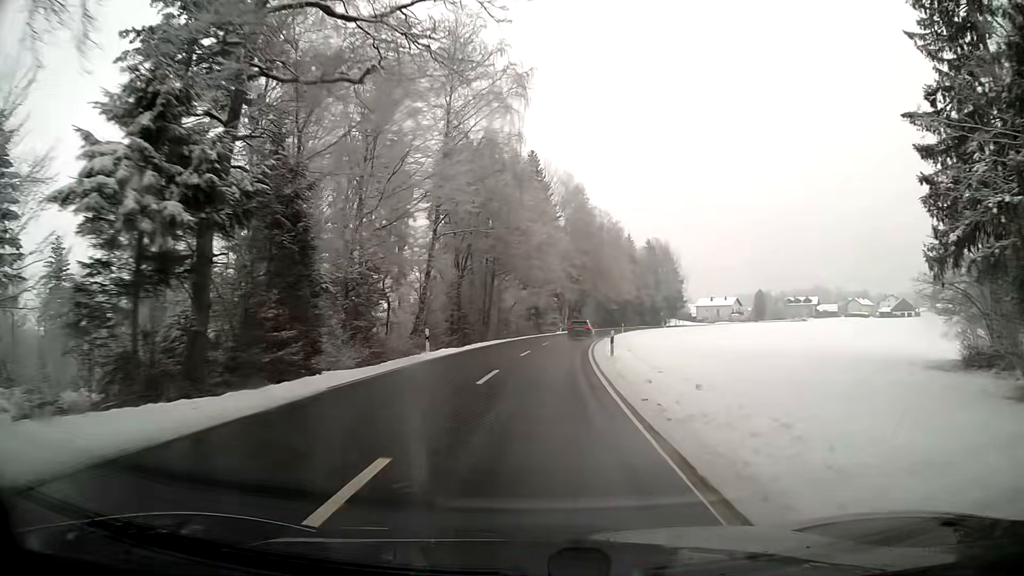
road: secondary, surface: asphalt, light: Day
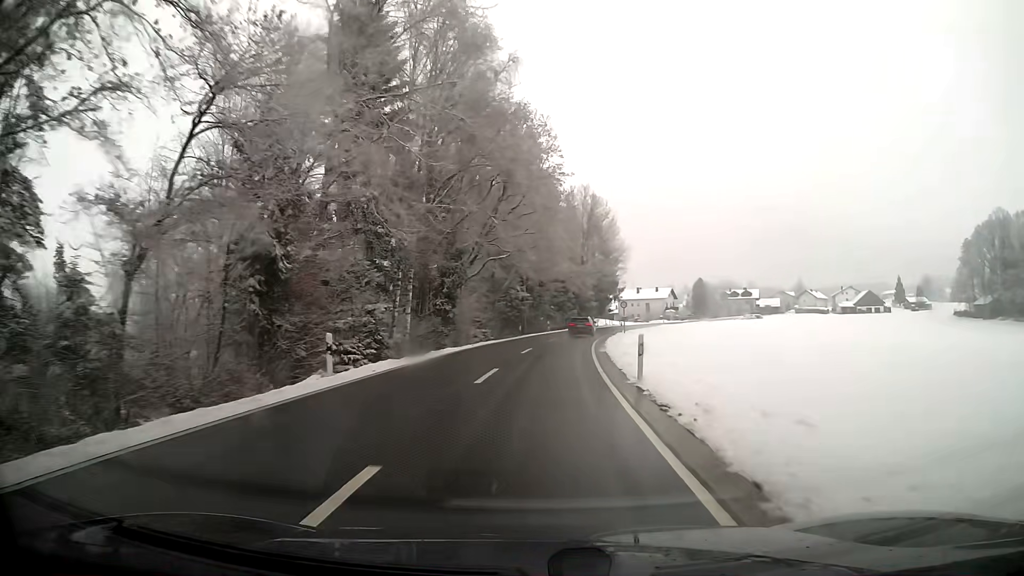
(+5.0, +59.6) m; +9°
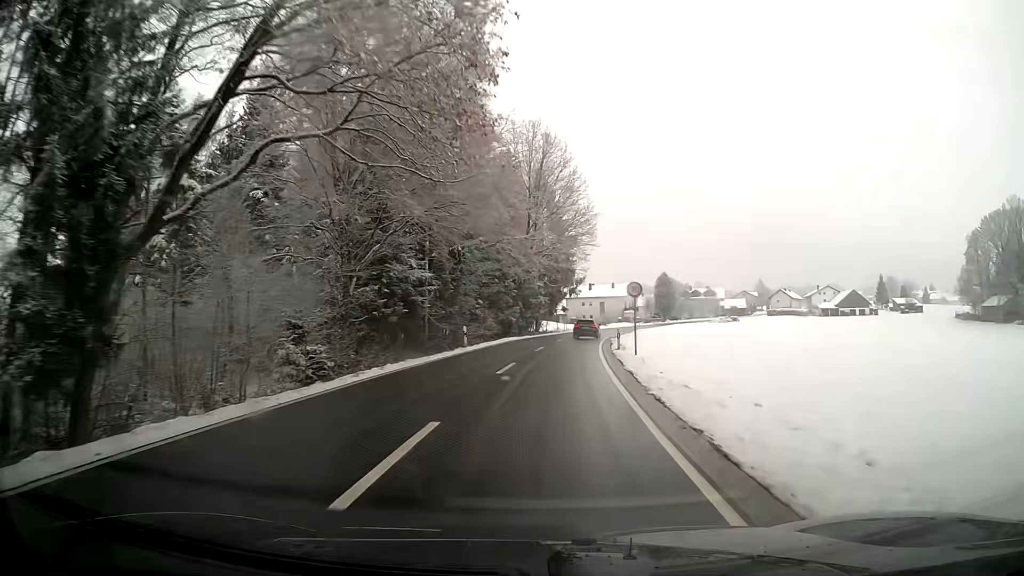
(+1.6, +33.0) m; +6°
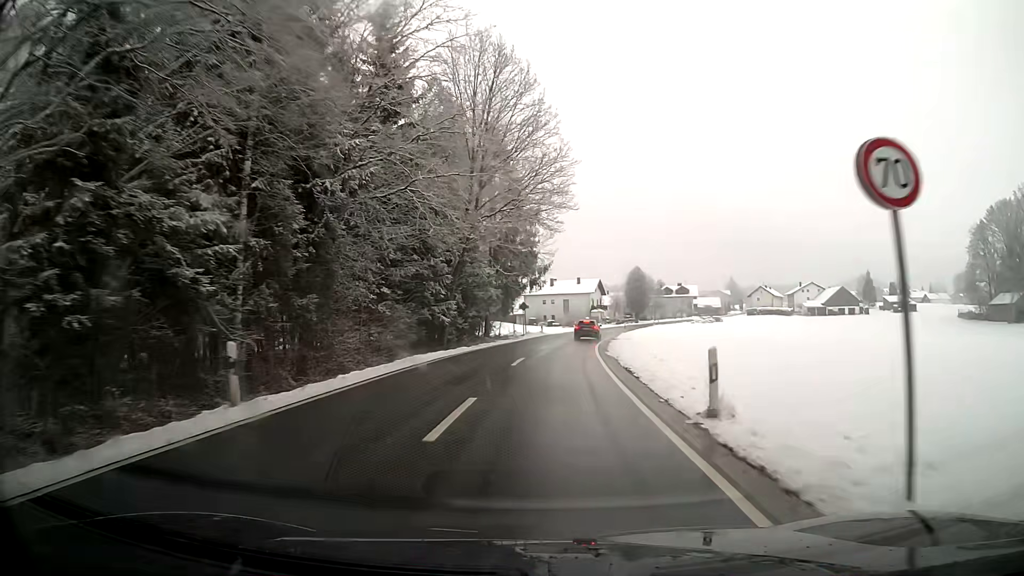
(+0.6, +21.1) m; +3°
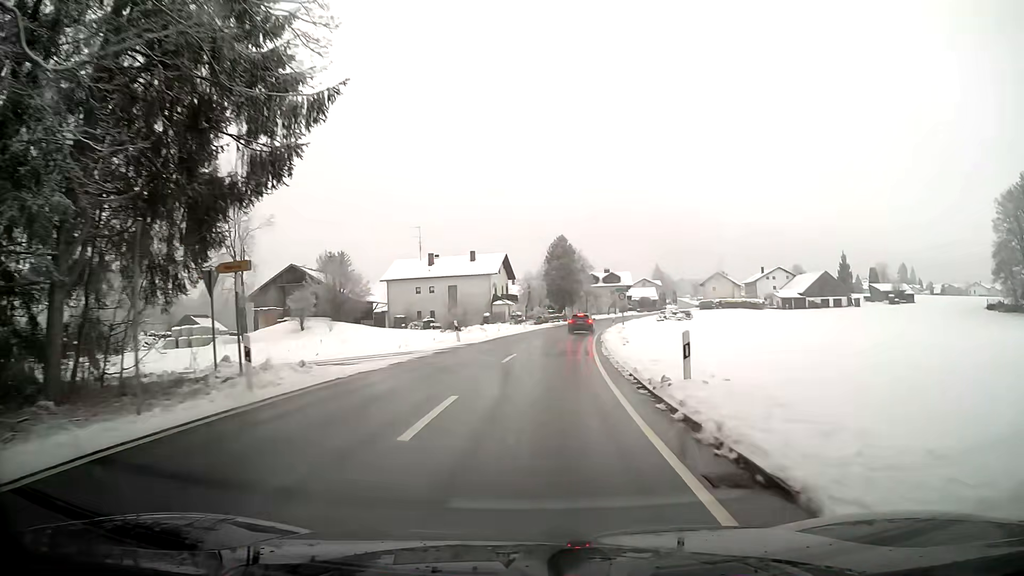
(+3.9, +49.5) m; +9°
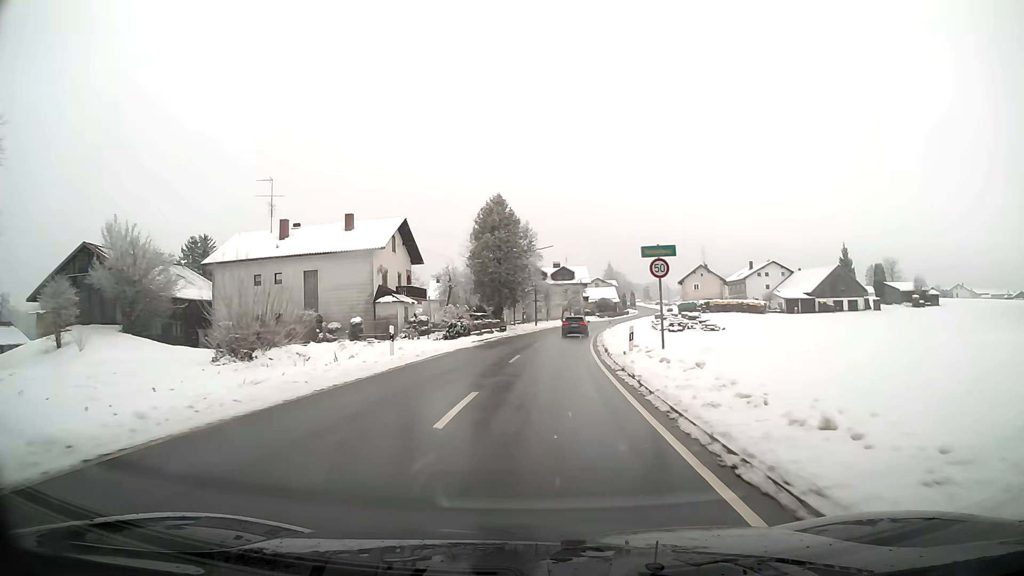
(+1.5, +35.1) m; +5°
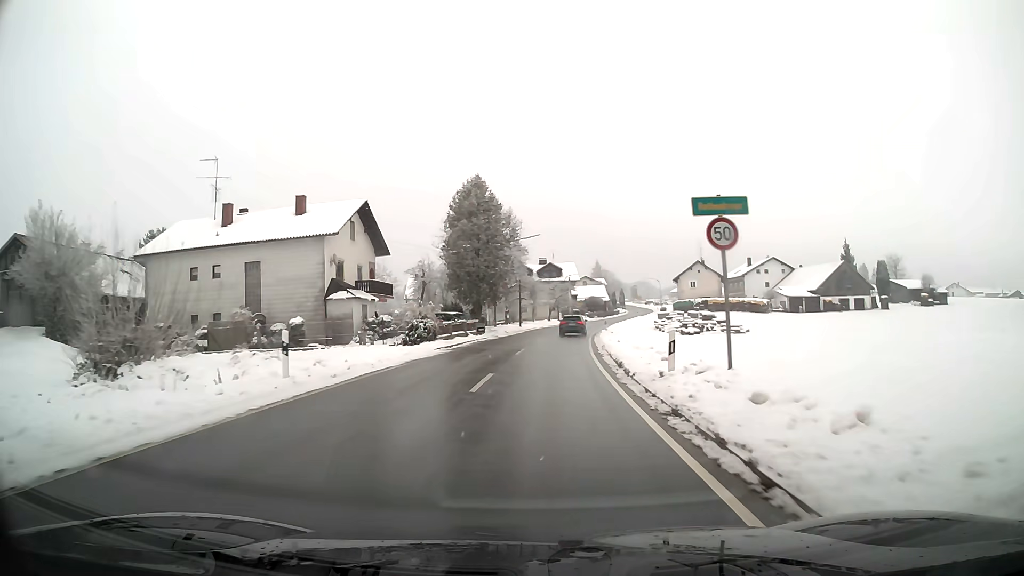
(+0.1, +8.1) m; +1°
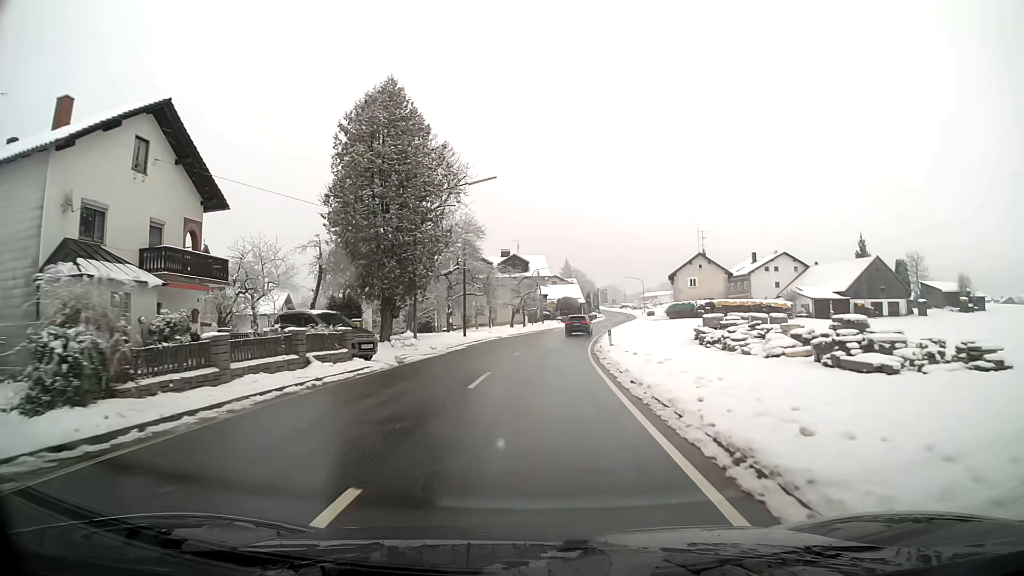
(+0.6, +22.8) m; +3°
(0, +10) (0, +20) (+1, +30) (+2, +40) (+3, +50) (+5, +60) (+6, +70) (+8, +79) (+10, +89) (+12, +99) m
